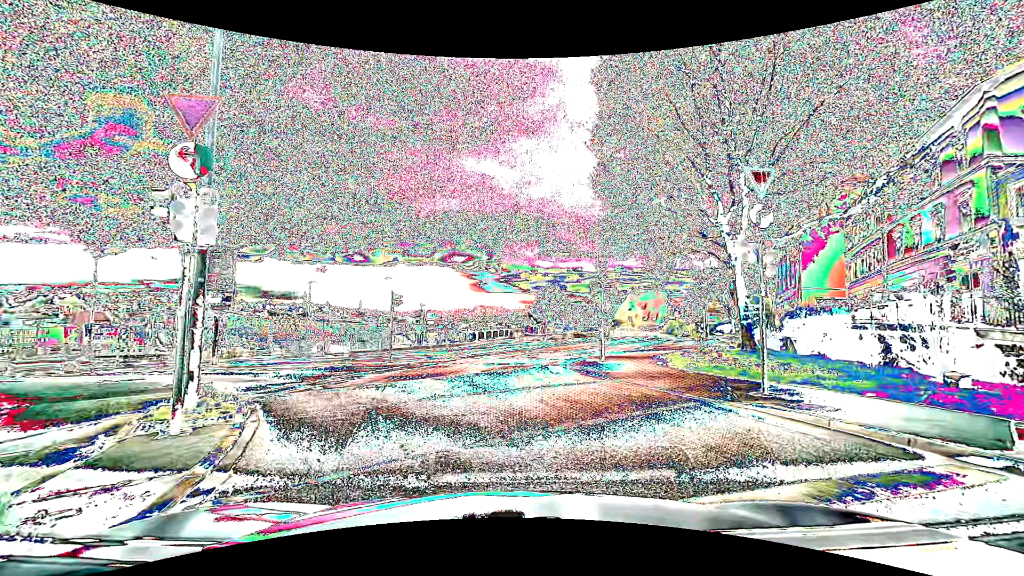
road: primary_link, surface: asphalt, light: Day
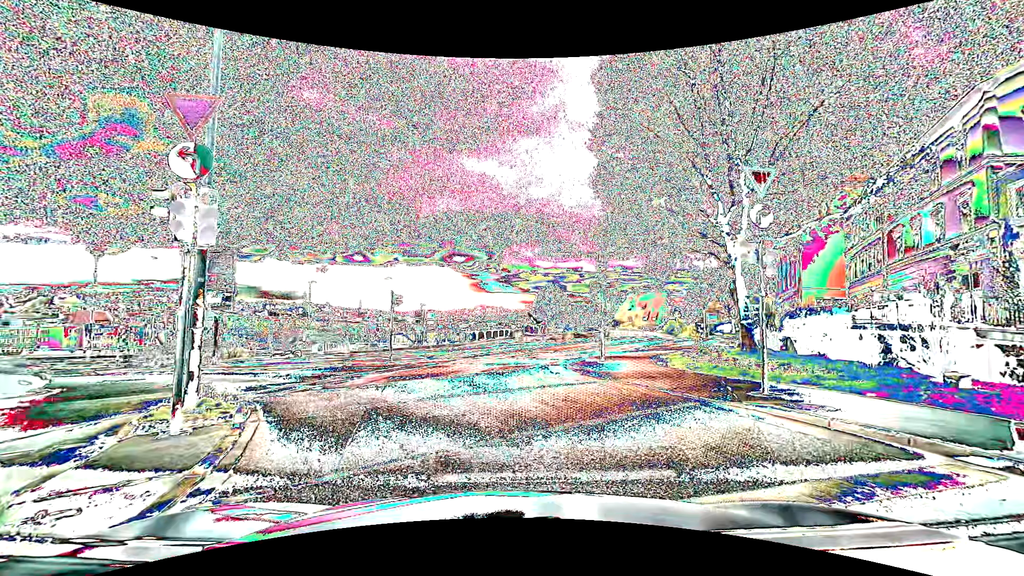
(0.0, 0.0) m; 0°
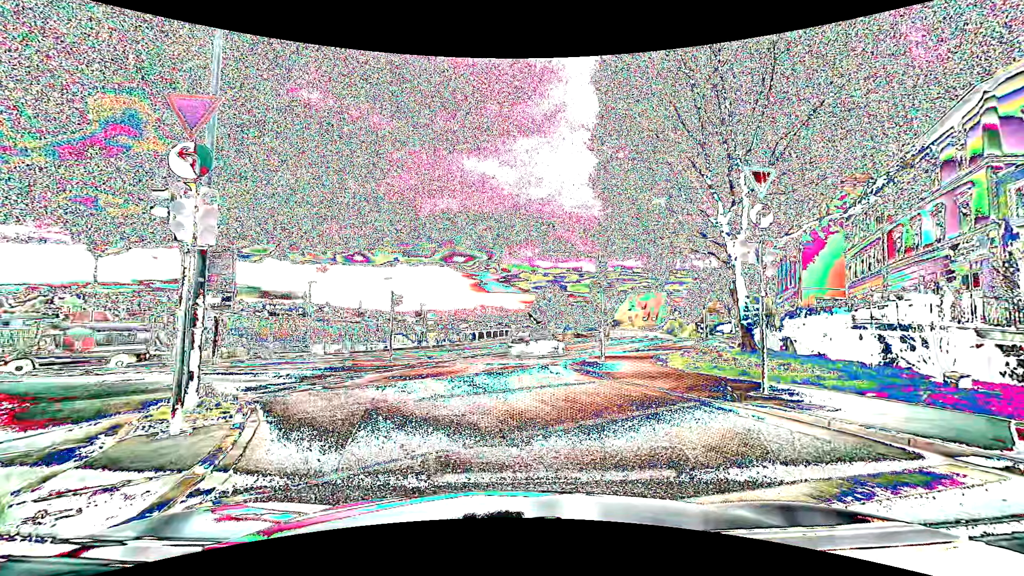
(0.0, 0.0) m; 0°
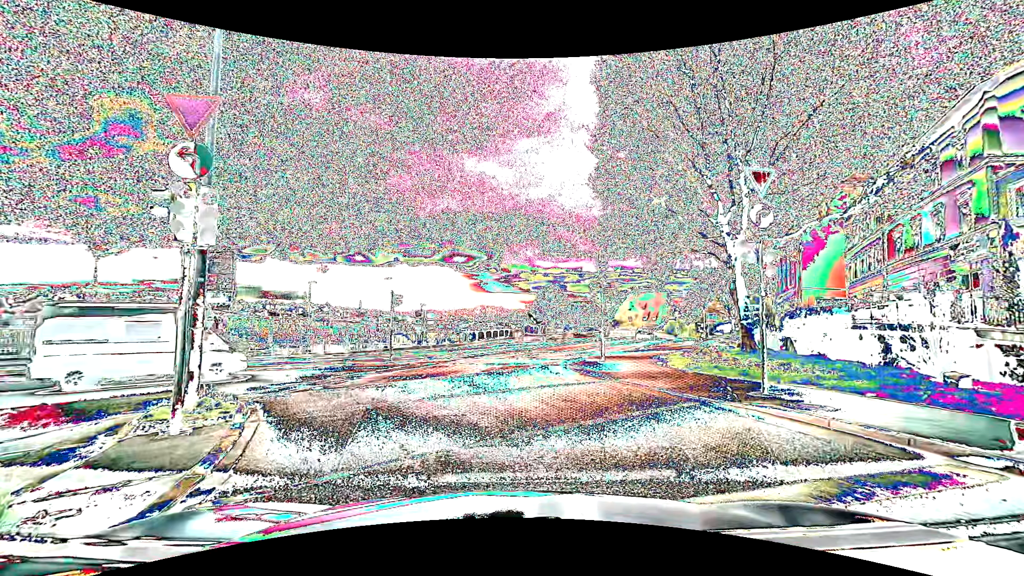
(0.0, 0.0) m; 0°
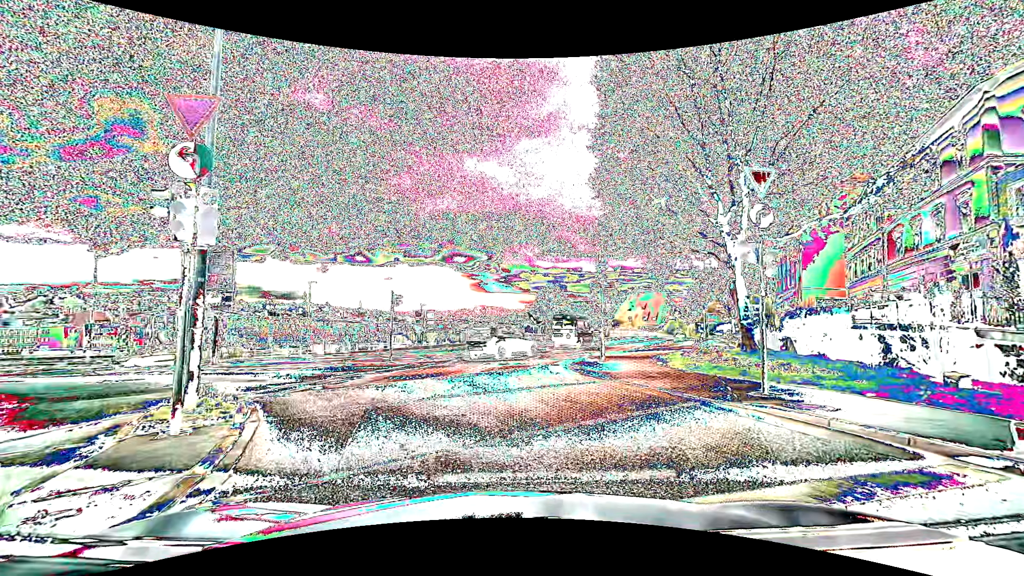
(0.0, 0.0) m; 0°
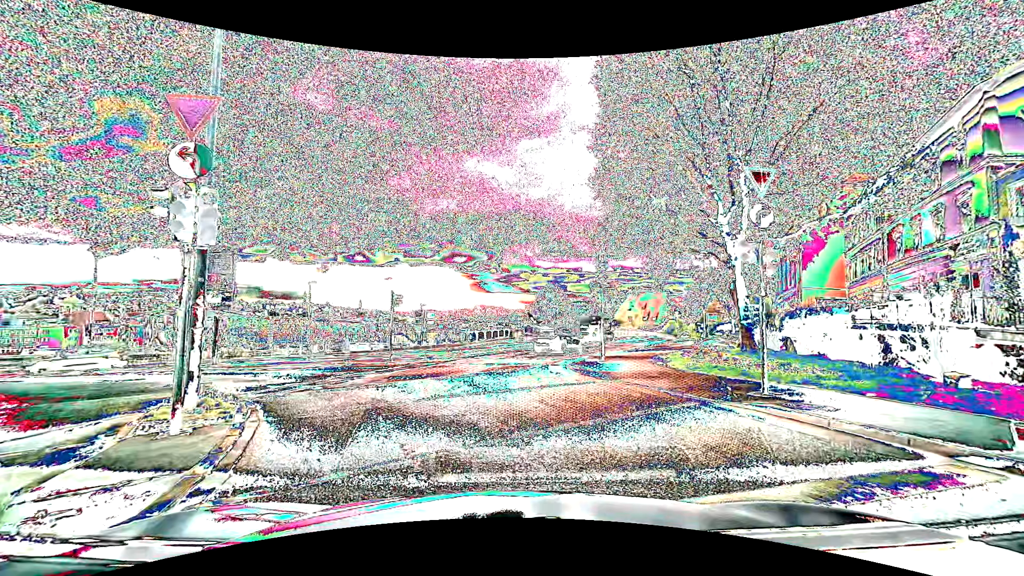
(0.0, 0.0) m; 0°
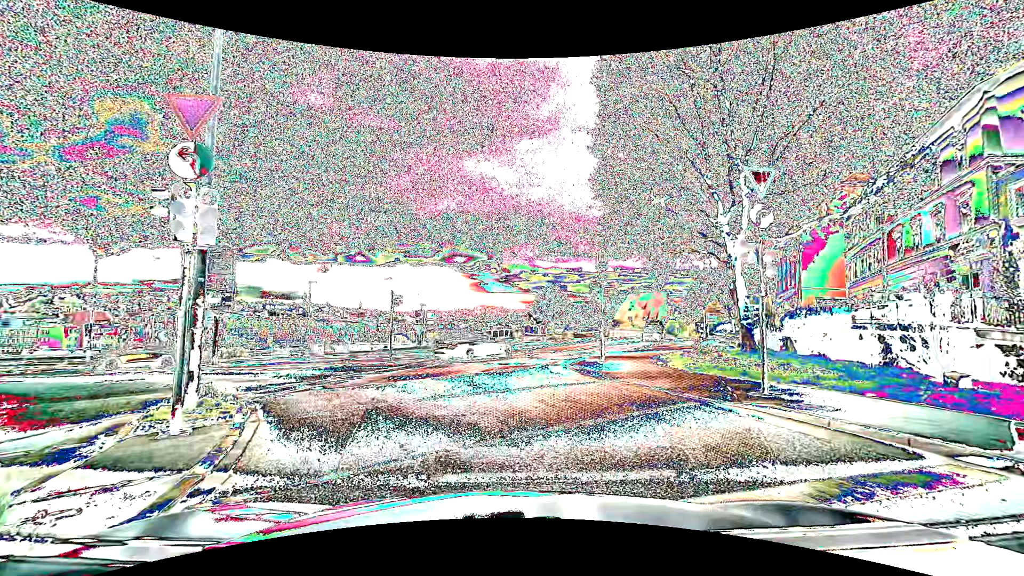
(0.0, 0.0) m; 0°
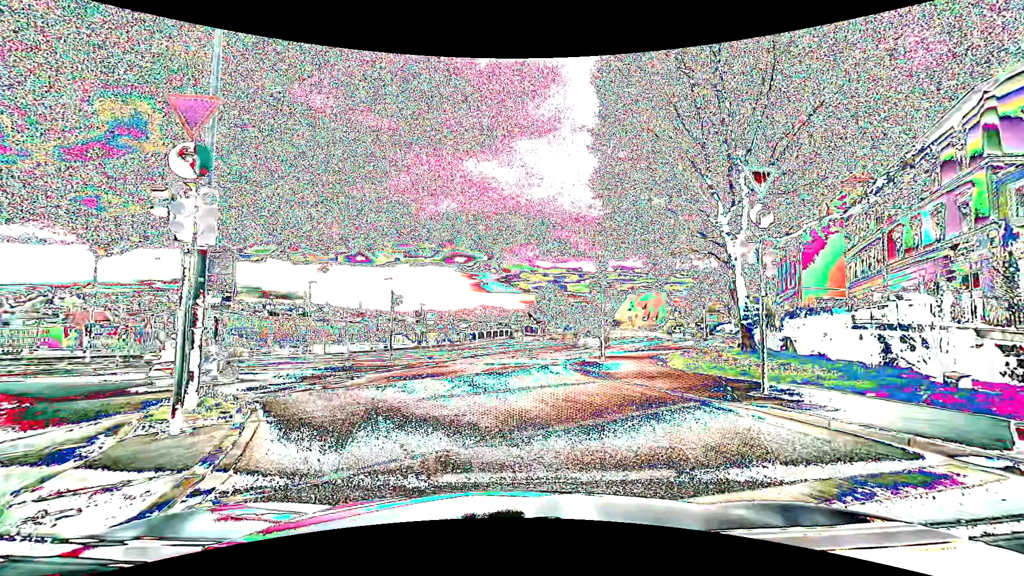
(0.0, 0.0) m; 0°
